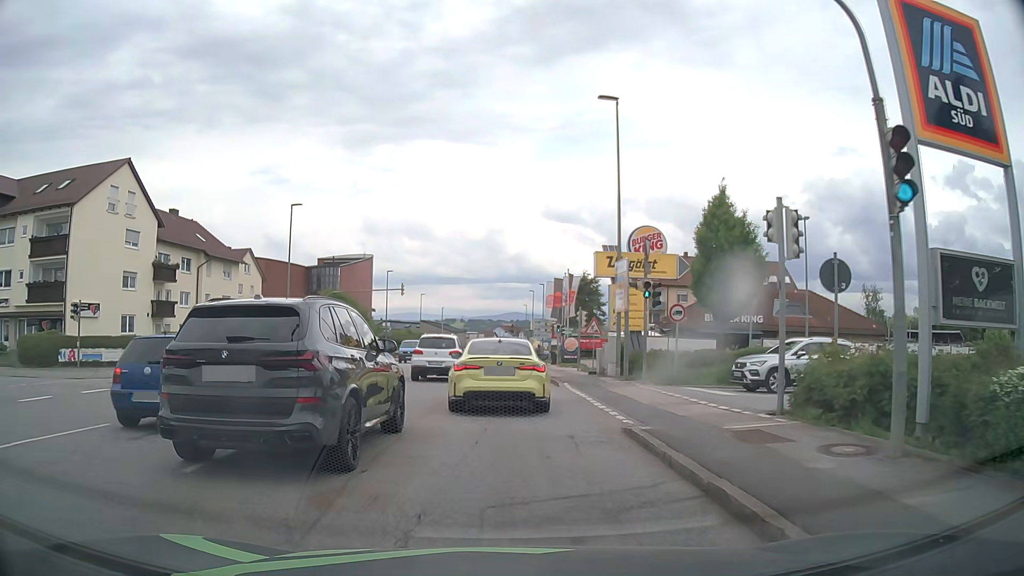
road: tertiary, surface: asphalt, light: Day
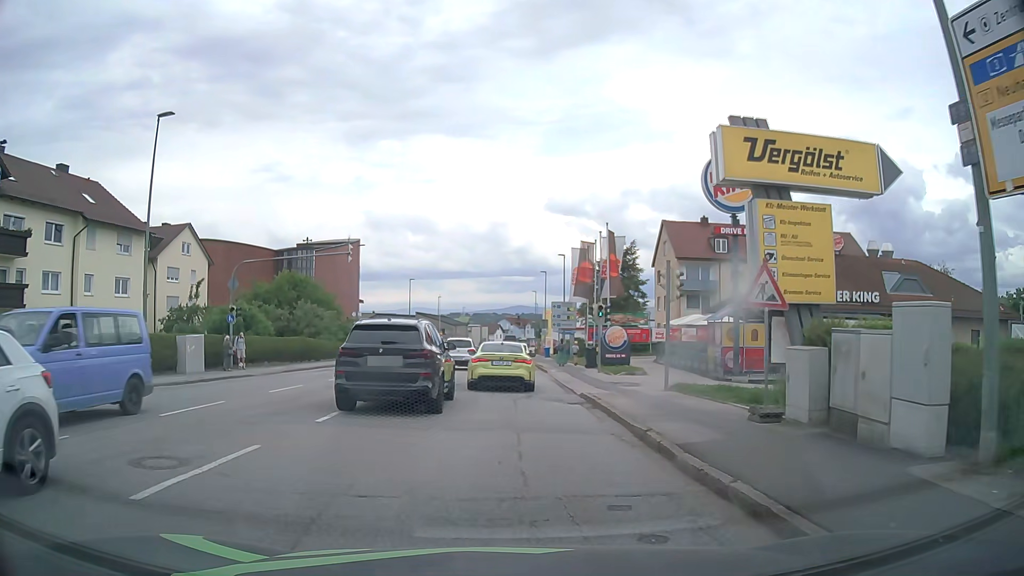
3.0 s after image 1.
(-0.3, +18.9) m; -2°
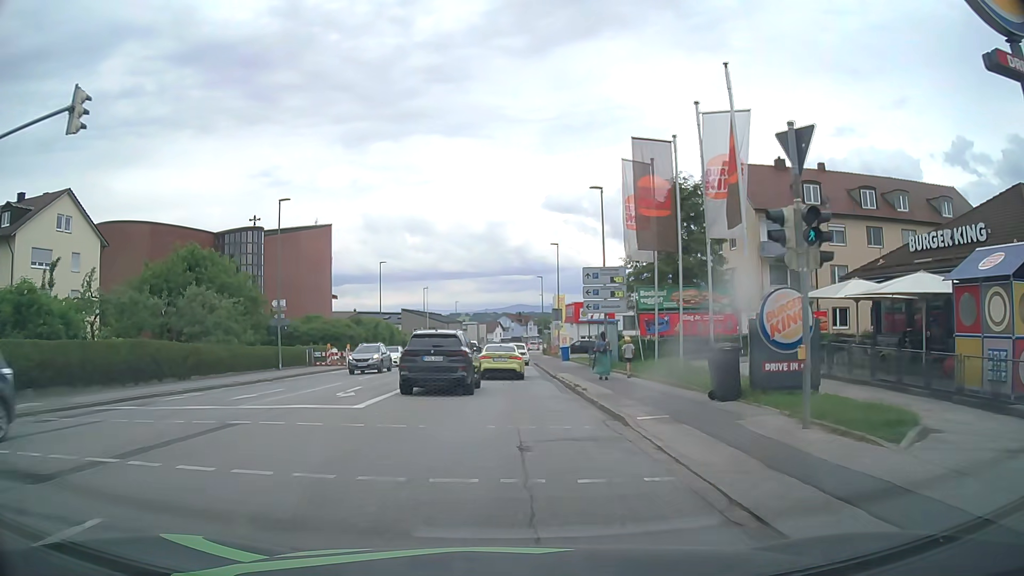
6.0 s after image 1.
(+0.3, +21.9) m; 0°
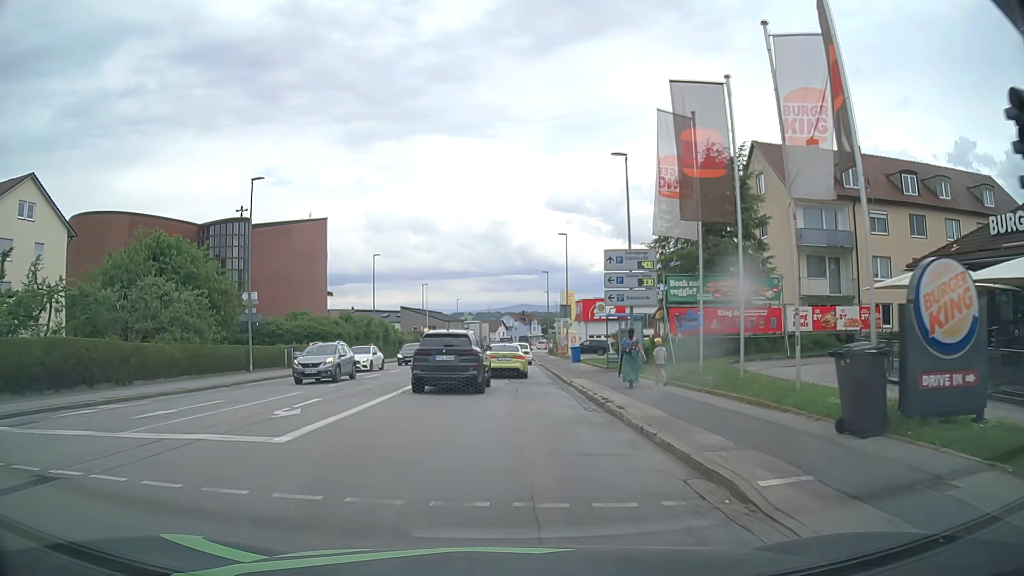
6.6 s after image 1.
(0.0, +5.4) m; 0°
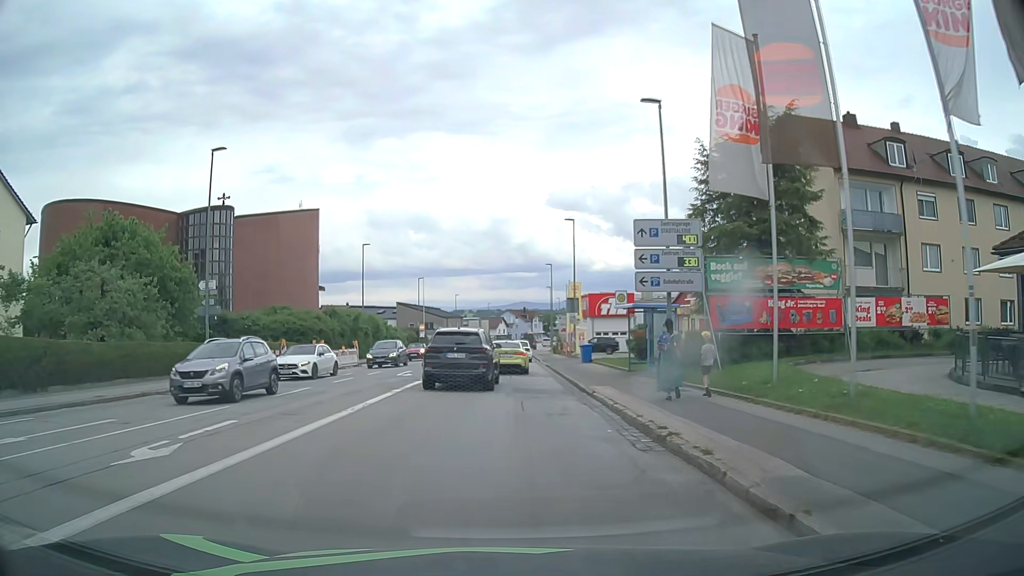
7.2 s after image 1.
(0.0, +5.5) m; -1°
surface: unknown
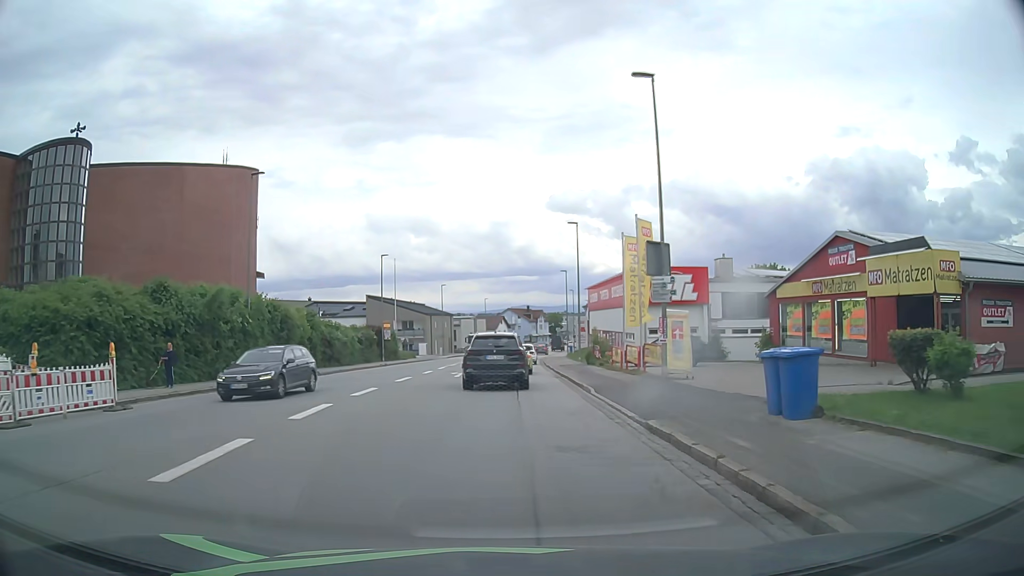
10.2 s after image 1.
(+0.1, +28.4) m; +1°
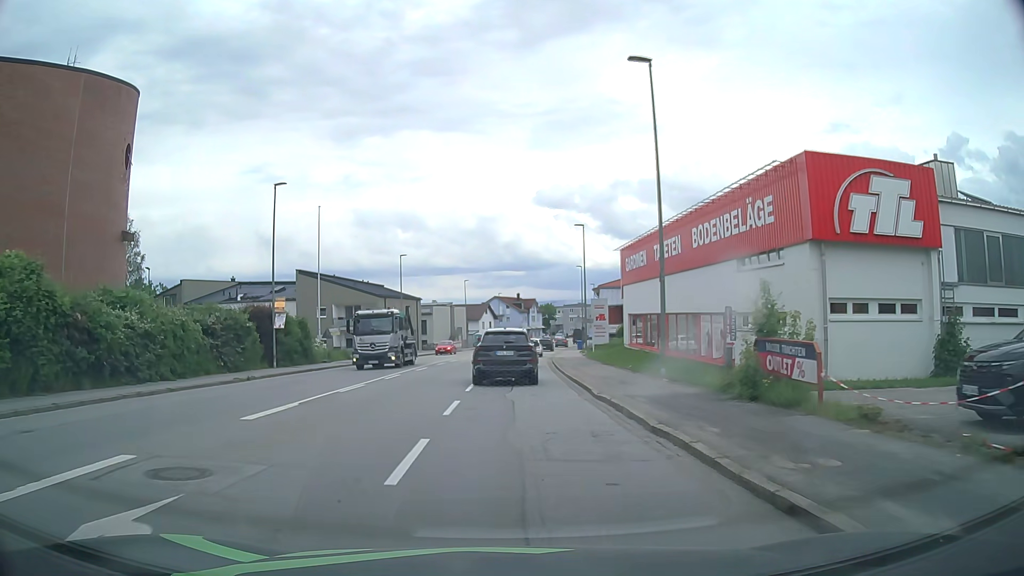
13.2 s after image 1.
(-0.3, +28.9) m; 0°
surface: asphalt
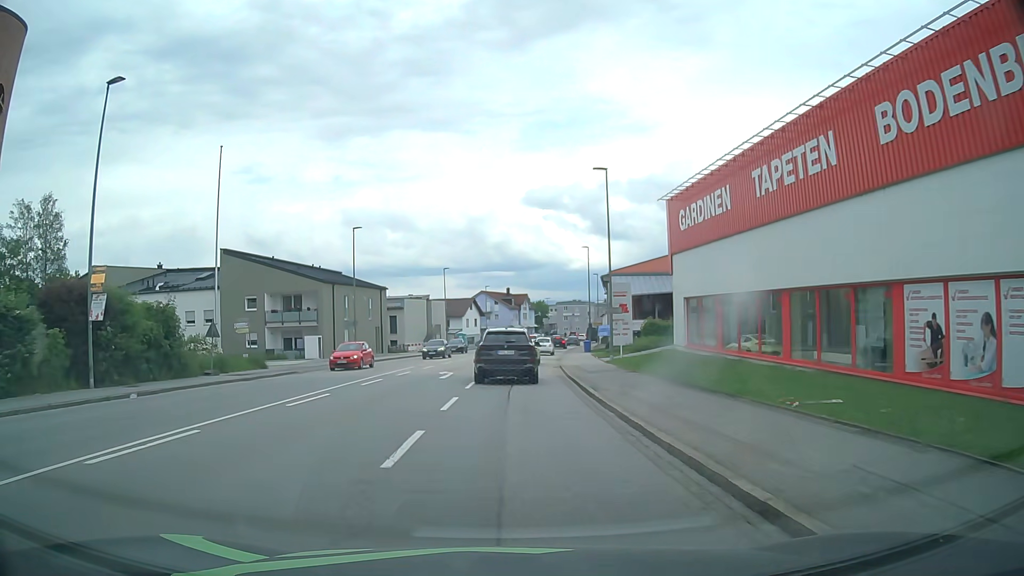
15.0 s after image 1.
(+0.1, +17.4) m; +1°
(0, +10) (0, +20) (0, +30) (+1, +40) (+2, +50) (+3, +60) (+4, +70) (+5, +80) (+7, +90) (+9, +99) m
